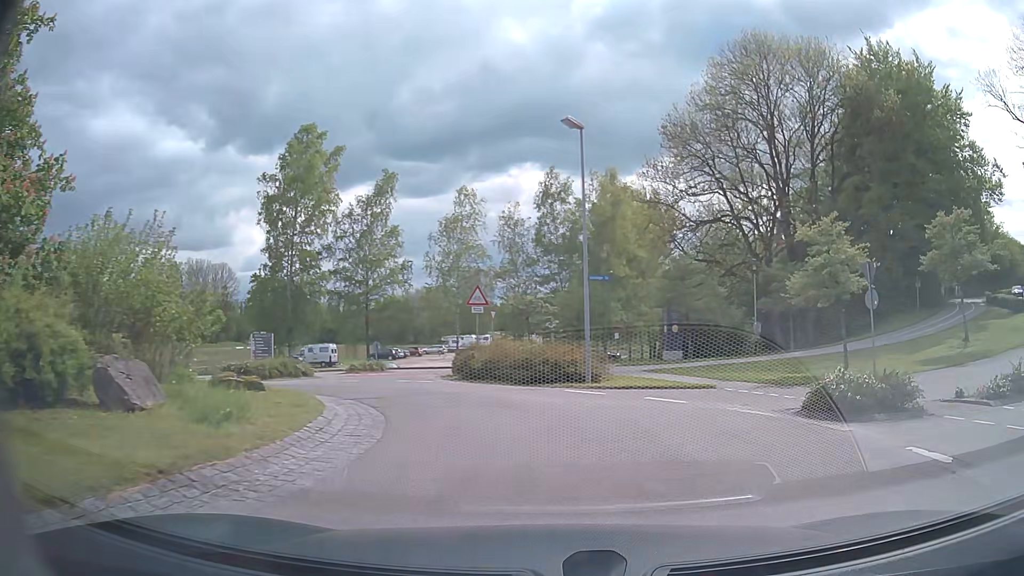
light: Day
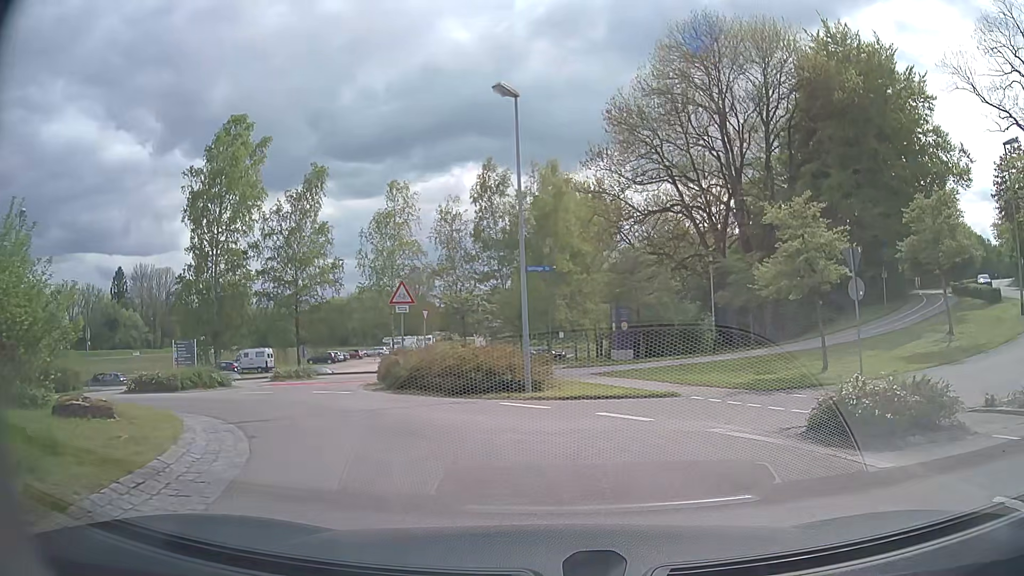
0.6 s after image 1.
(+0.1, +2.9) m; +4°
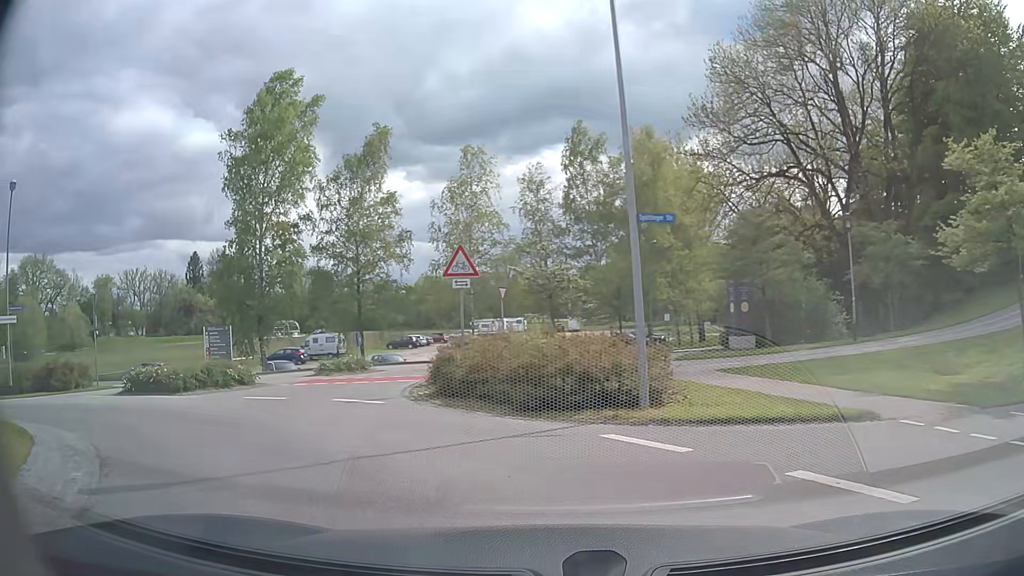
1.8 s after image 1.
(-0.3, +5.8) m; -8°
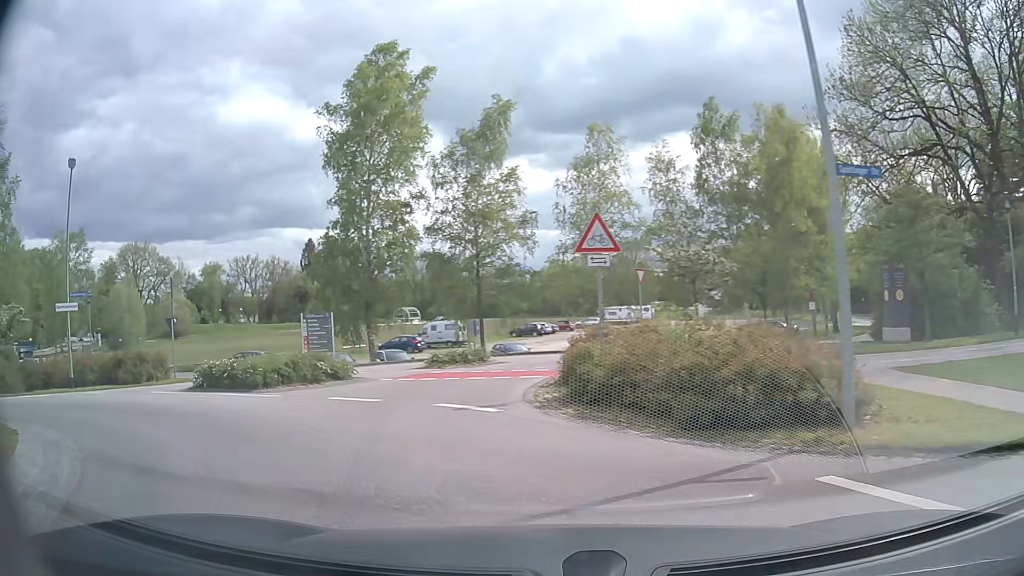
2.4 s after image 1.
(-0.3, +2.9) m; -11°
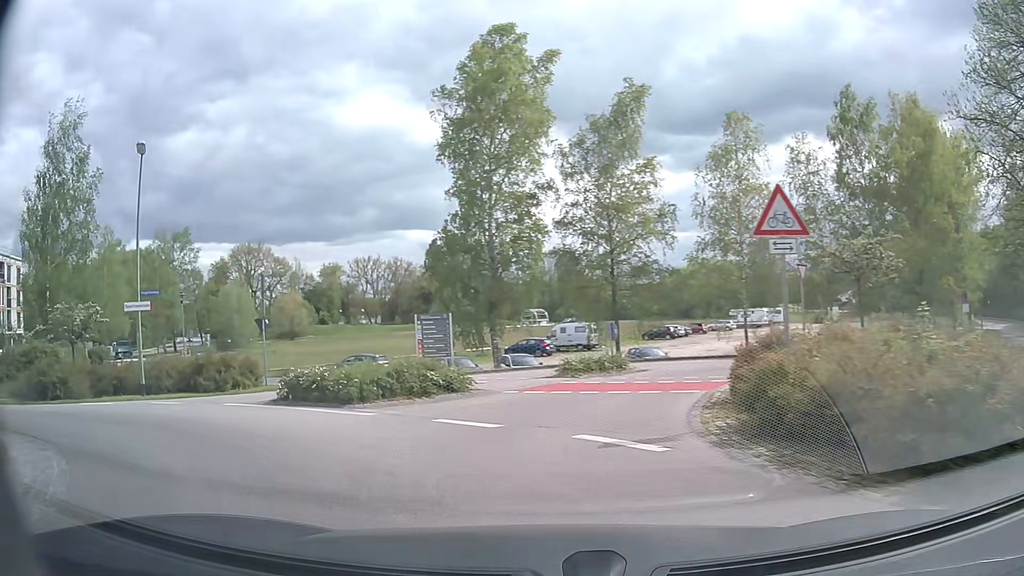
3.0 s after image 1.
(-0.3, +2.8) m; -11°
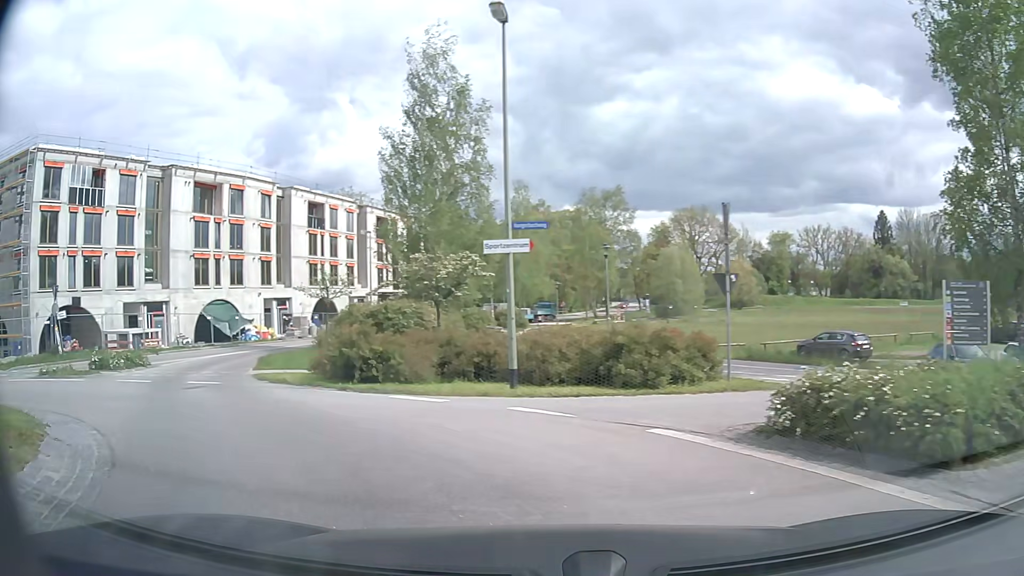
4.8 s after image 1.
(-2.5, +7.8) m; -37°
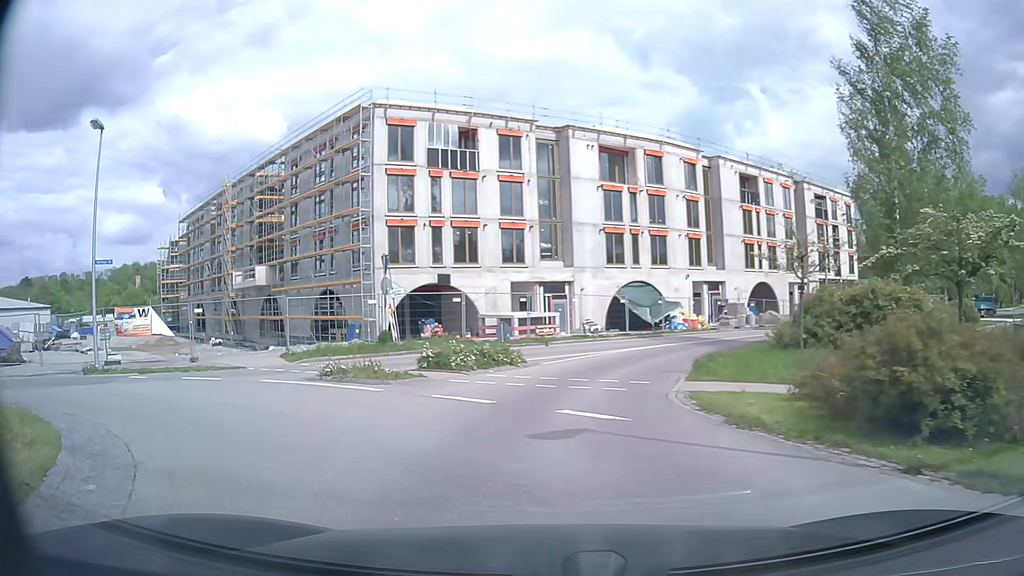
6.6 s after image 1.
(-2.8, +8.1) m; -36°
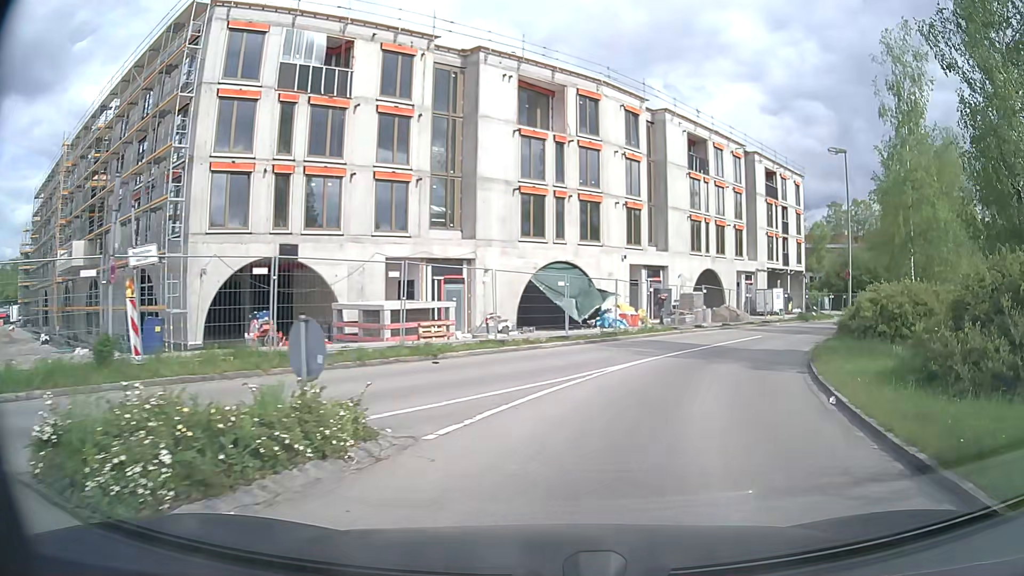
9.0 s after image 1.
(-0.1, +13.3) m; +11°
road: residential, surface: asphalt
